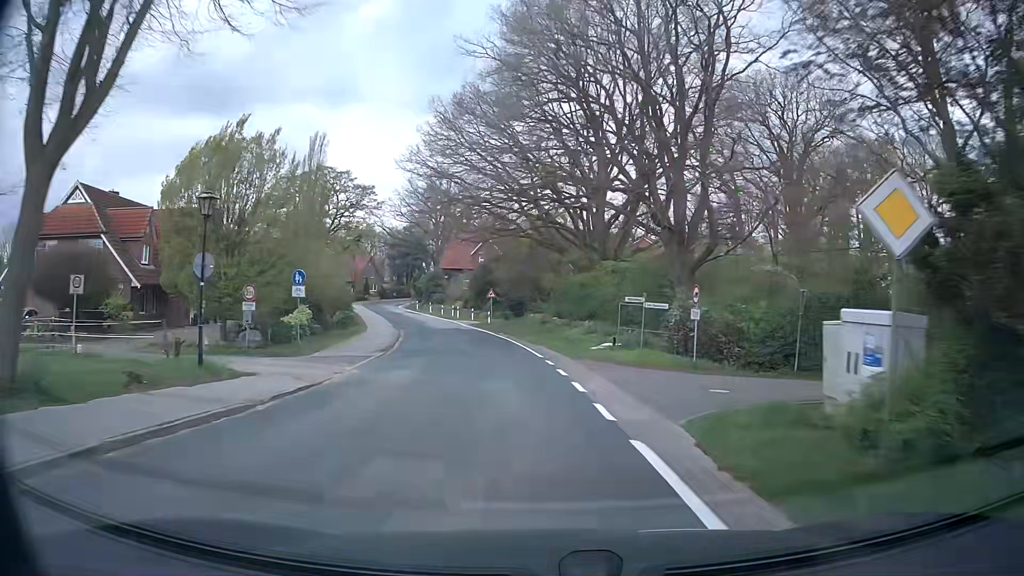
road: secondary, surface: asphalt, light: Day
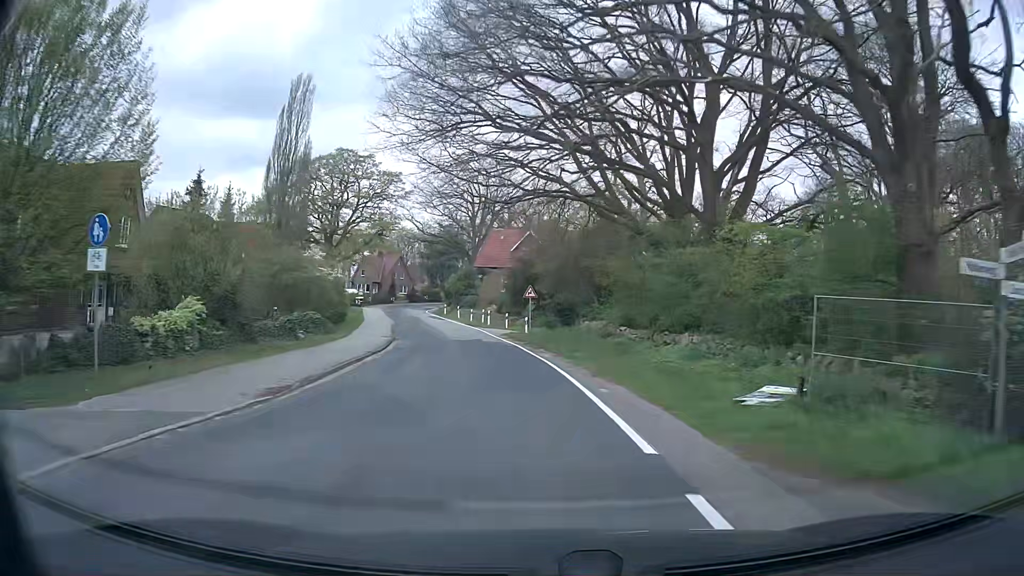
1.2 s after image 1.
(-0.4, +15.7) m; -3°
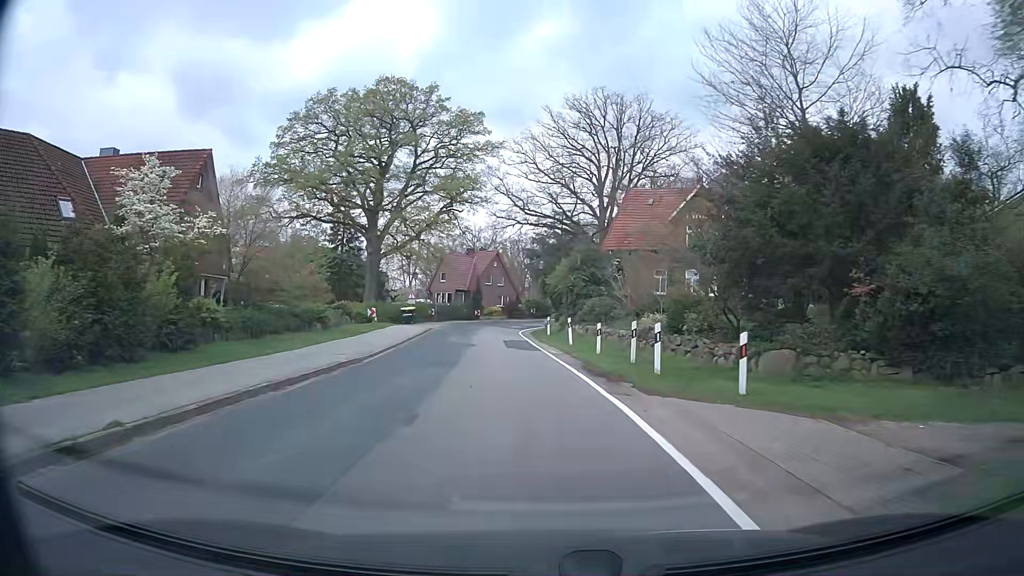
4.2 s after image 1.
(-3.9, +38.4) m; -11°
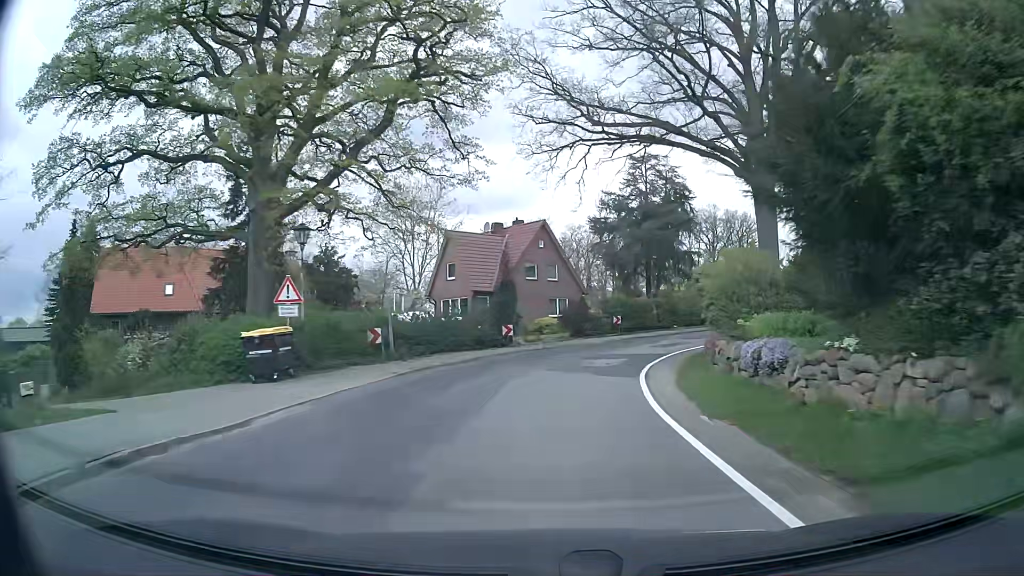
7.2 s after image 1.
(-2.4, +38.1) m; -5°
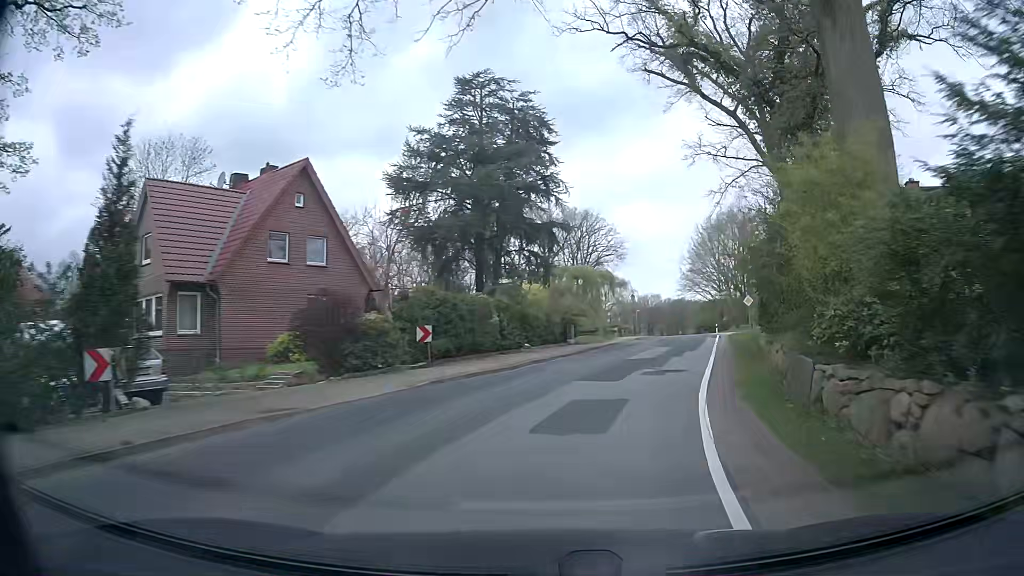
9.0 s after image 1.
(+2.4, +22.6) m; +14°
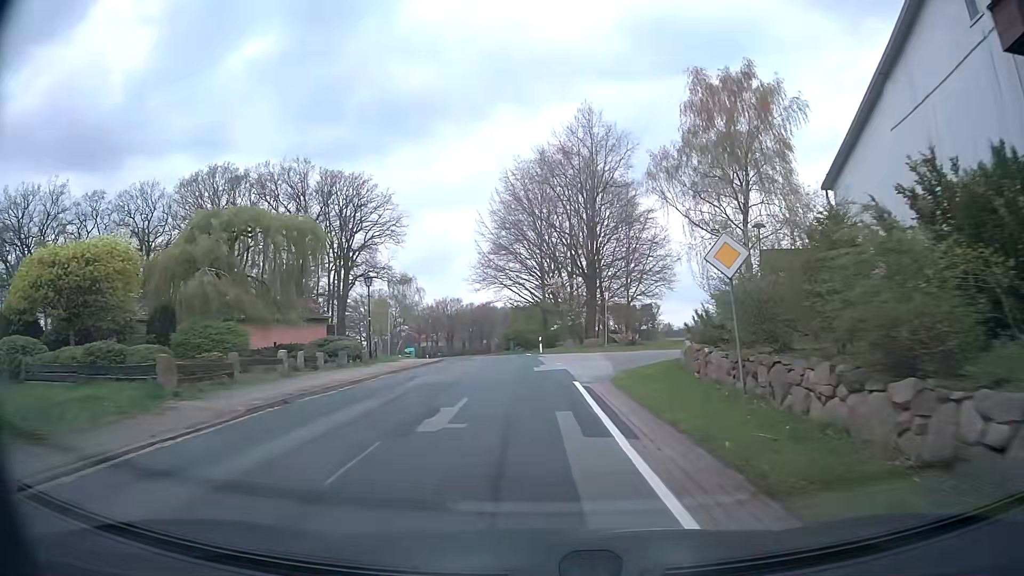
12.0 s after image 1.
(+8.7, +36.3) m; +16°
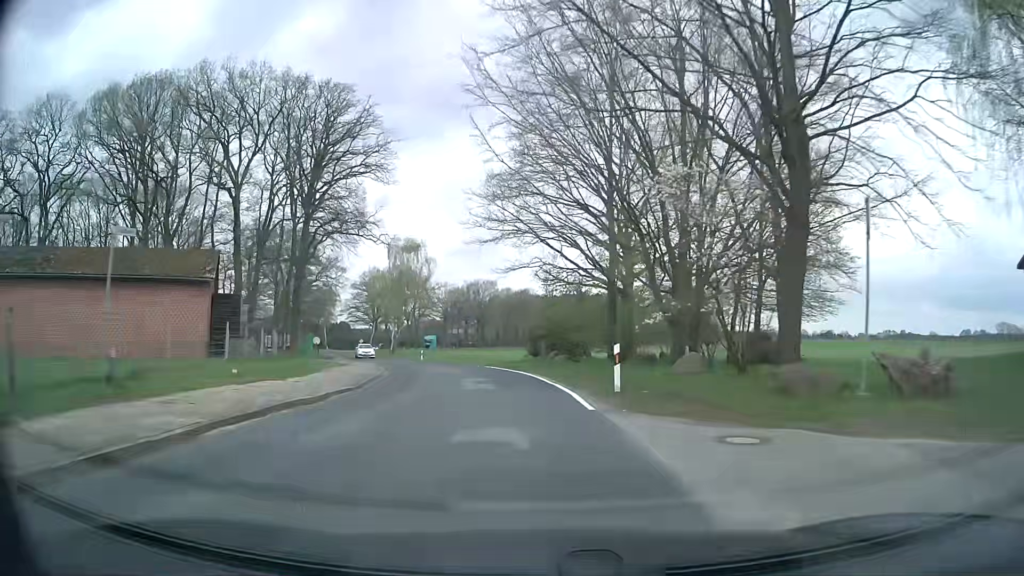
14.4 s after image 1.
(-0.3, +30.6) m; -3°
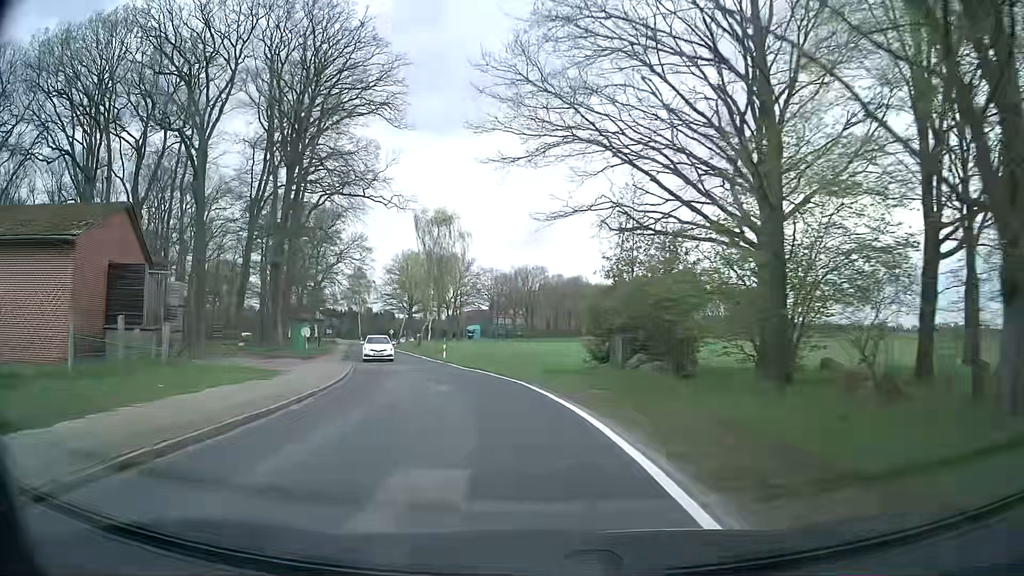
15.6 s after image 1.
(-0.4, +15.6) m; -5°
(0, +10) (-1, +20) (-3, +30) (-6, +39) (-8, +49) (-11, +59) (-13, +68) (-16, +78) (-19, +88) (-21, +97) m
